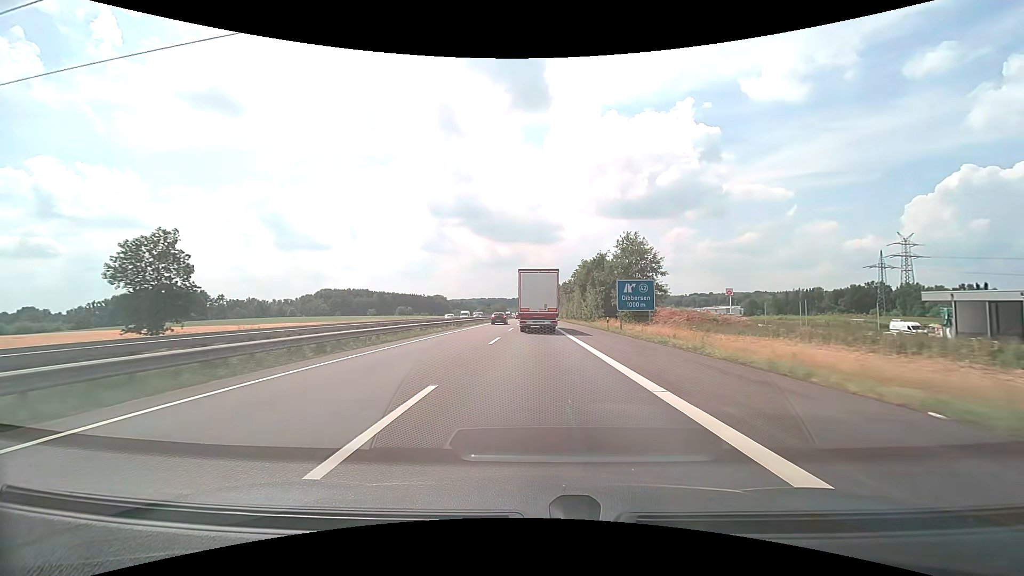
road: motorway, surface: asphalt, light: Day
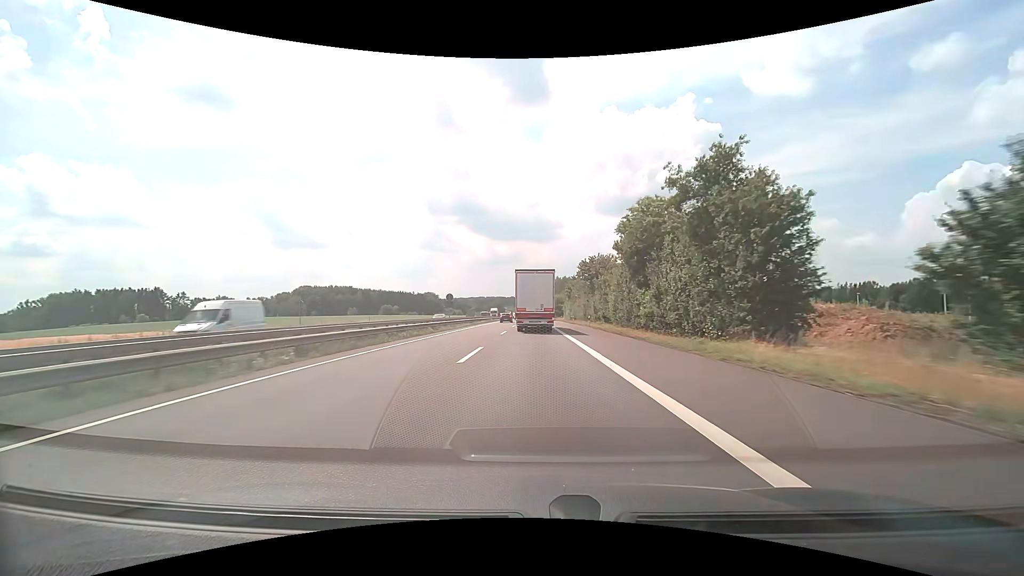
(+0.1, +43.1) m; 0°
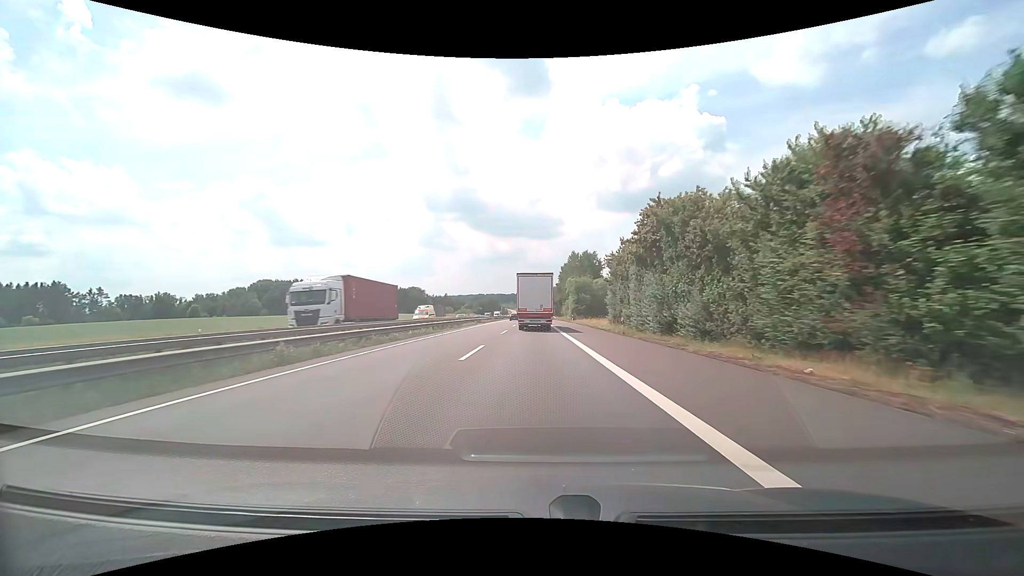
(-0.3, +69.9) m; 0°
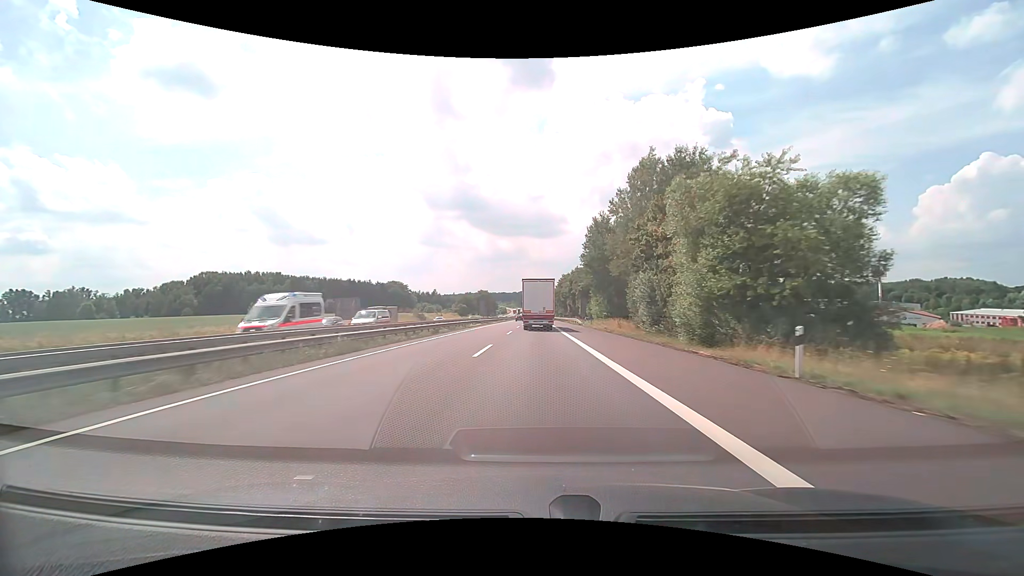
(-0.1, +69.4) m; 0°
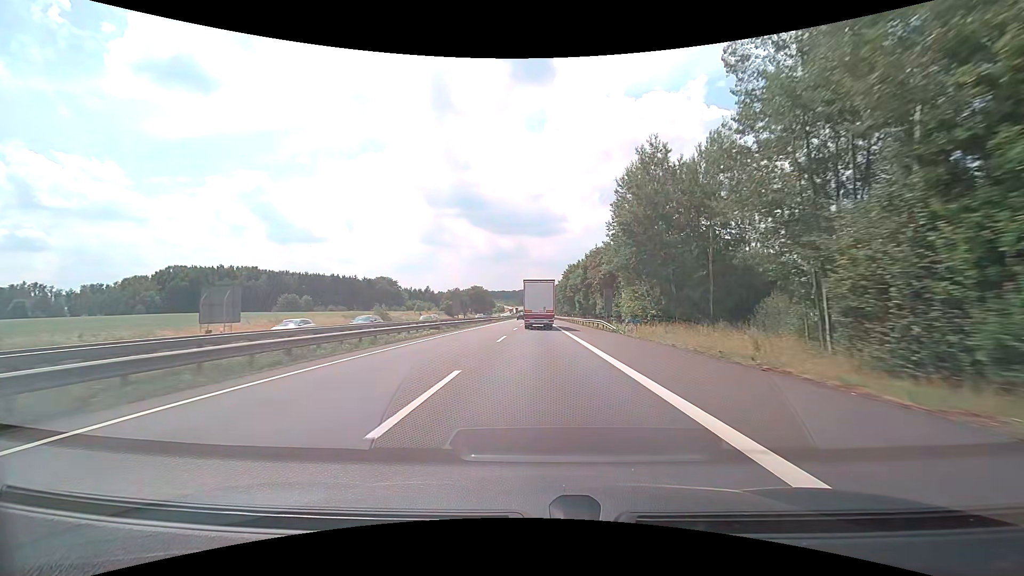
(-0.1, +28.1) m; 0°
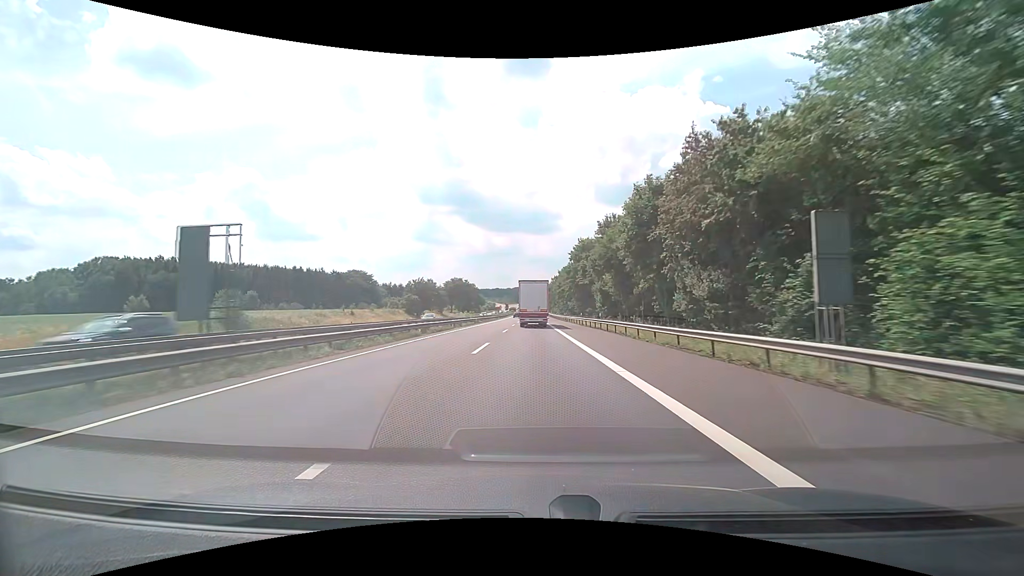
(+0.3, +42.6) m; +1°
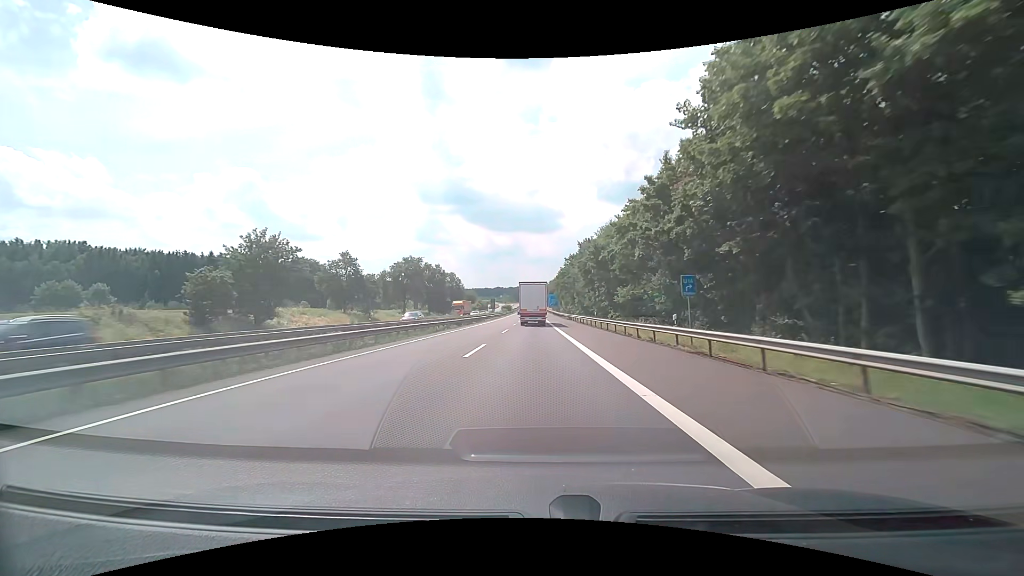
(-0.2, +72.2) m; 0°
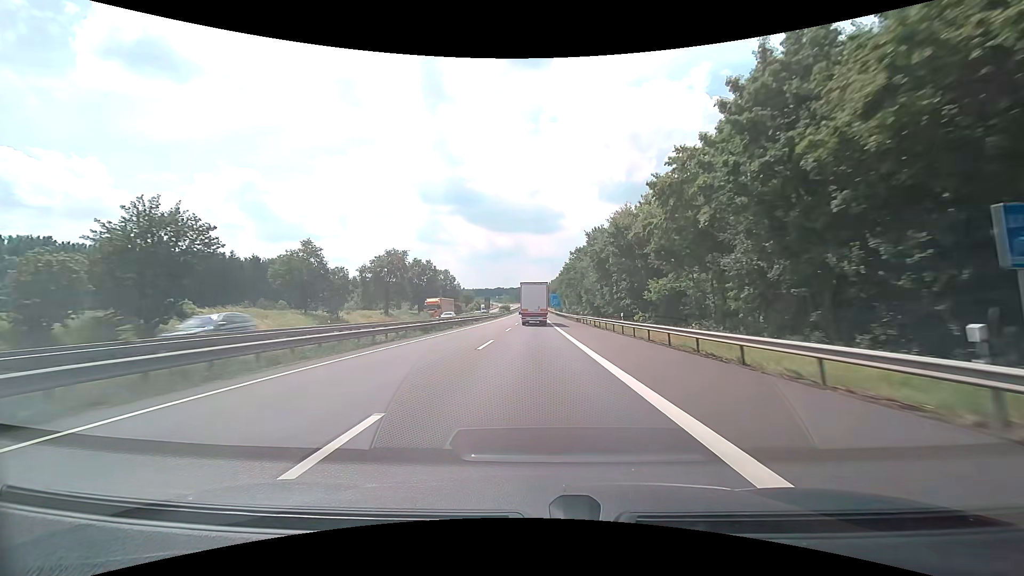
(0.0, +14.6) m; 0°
(0, +10) (0, +20) (0, +30) (0, +40) (0, +50) (0, +60) (0, +70) (0, +80) (0, +90) (0, +100) m
